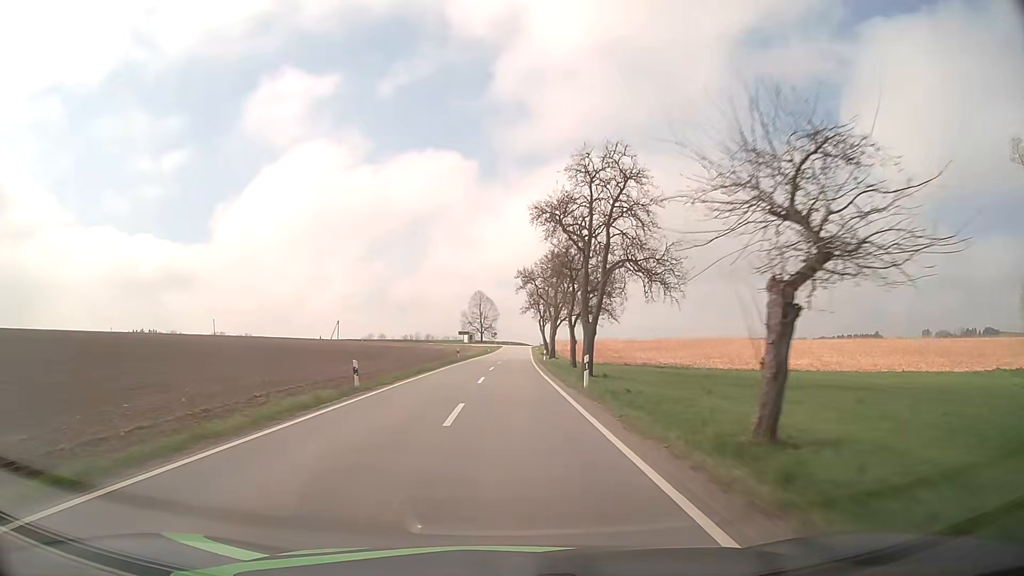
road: tertiary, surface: asphalt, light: Day
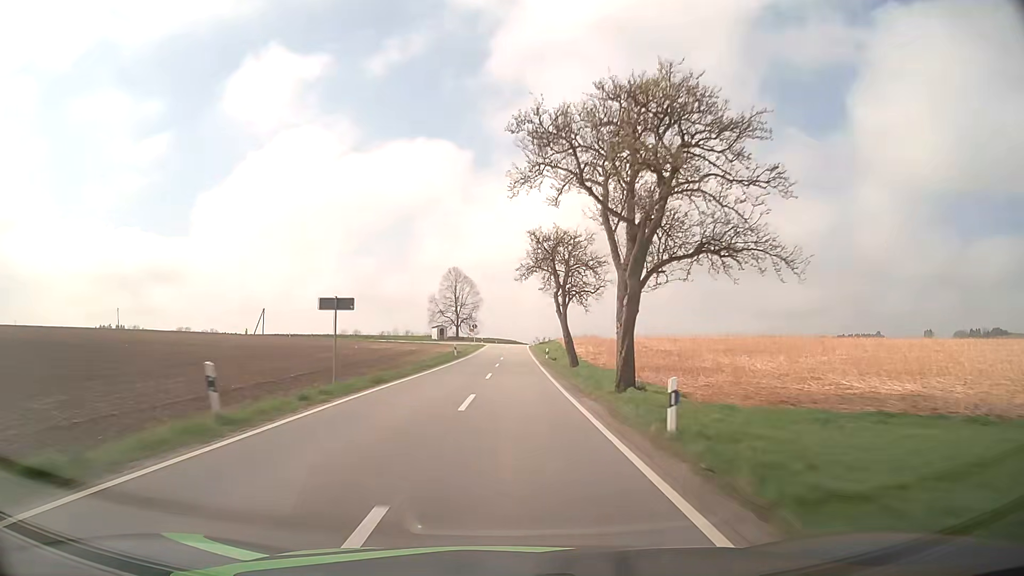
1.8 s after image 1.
(+0.6, +45.7) m; +2°
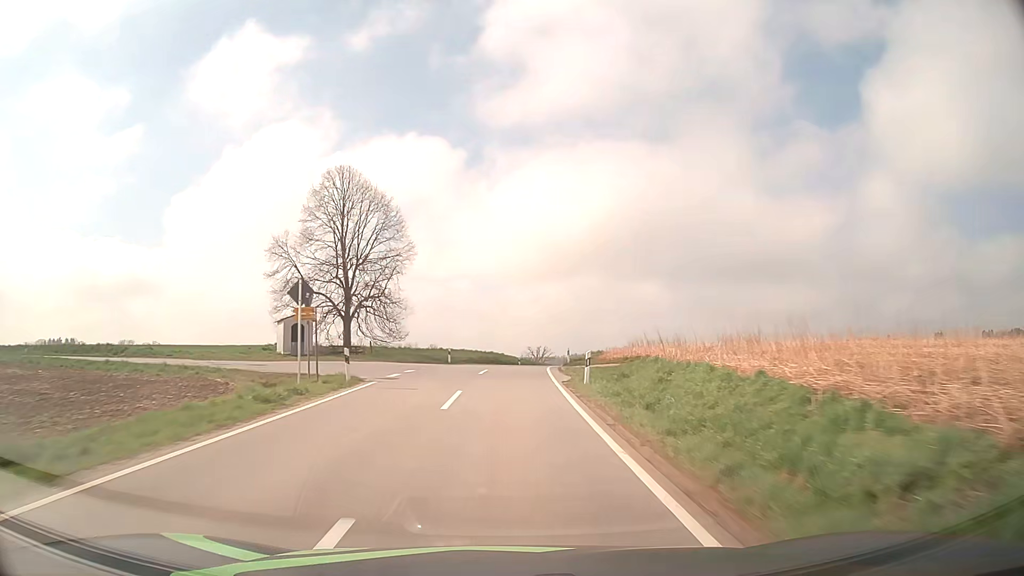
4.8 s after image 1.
(+0.6, +71.7) m; +1°
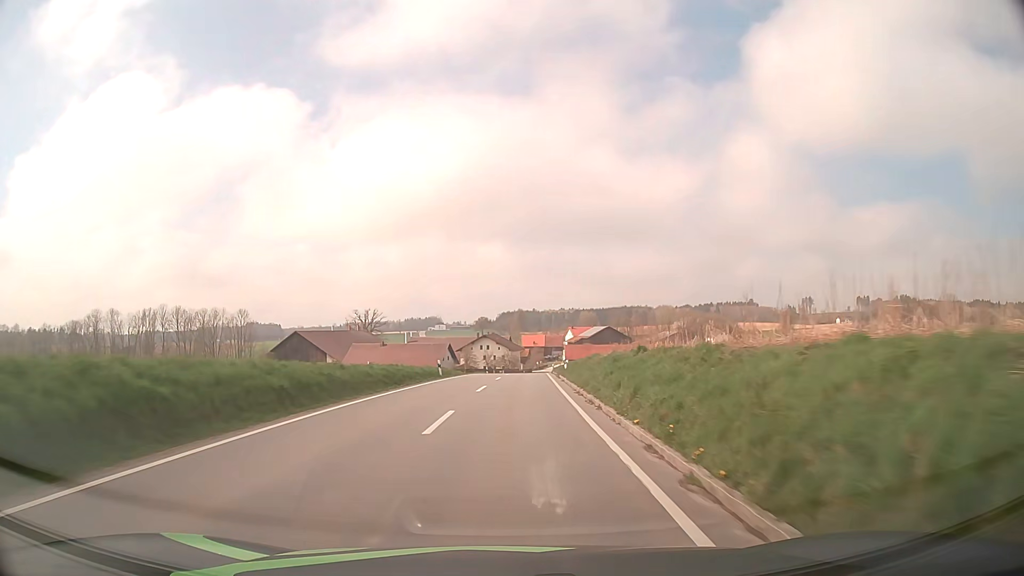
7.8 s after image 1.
(+5.4, +61.2) m; +14°
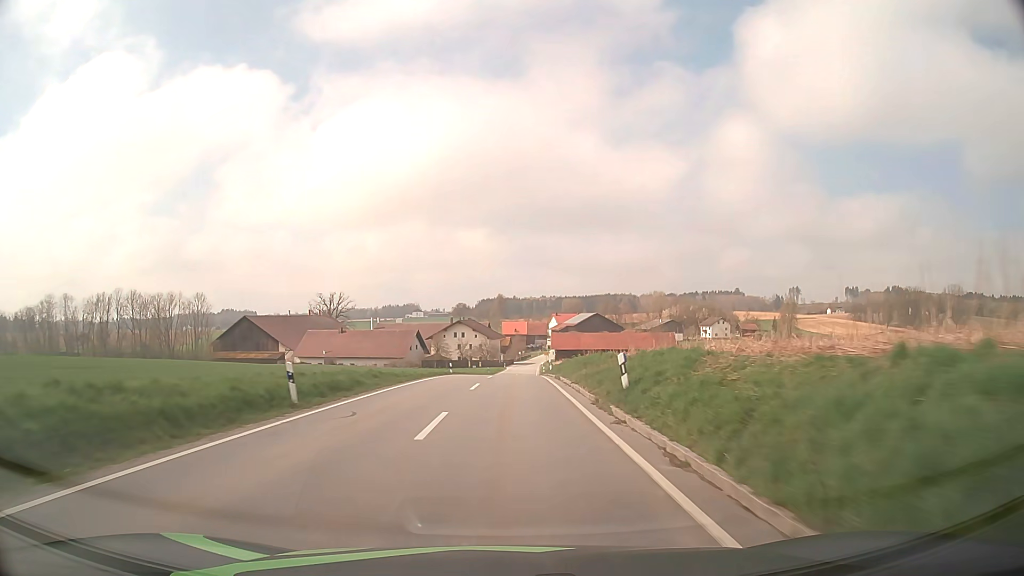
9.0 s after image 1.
(+0.4, +24.7) m; +2°
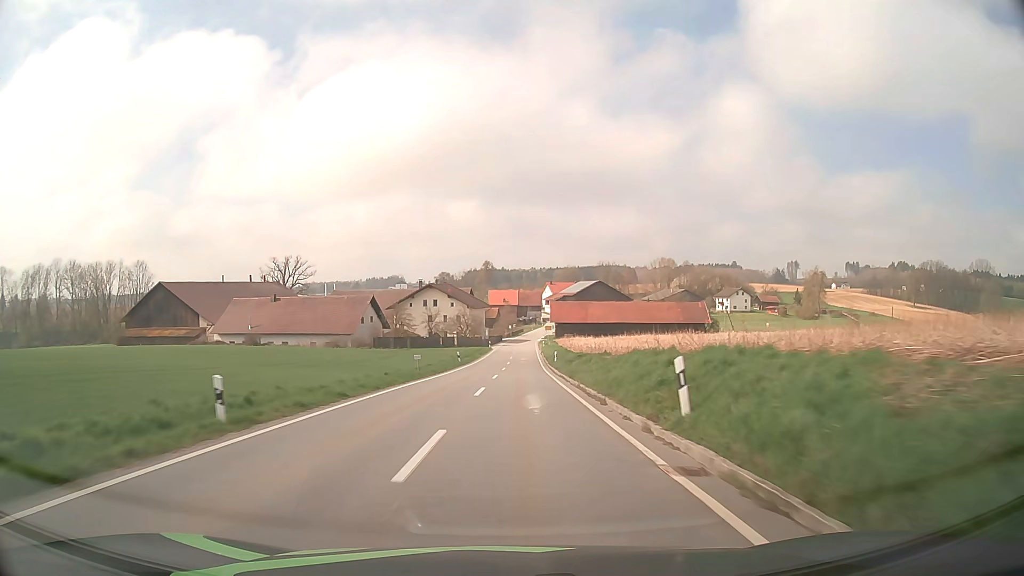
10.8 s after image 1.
(+0.3, +39.2) m; +1°
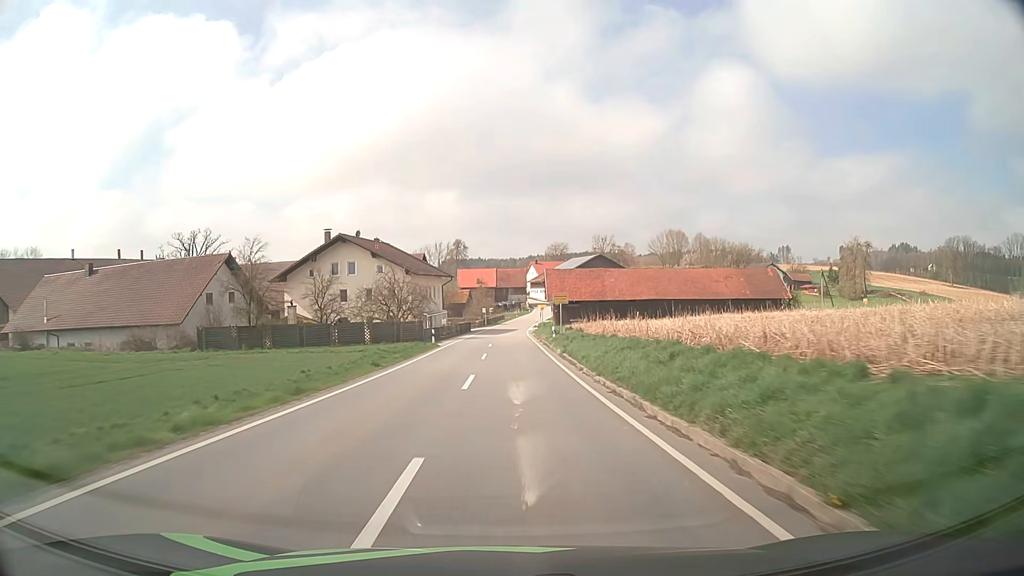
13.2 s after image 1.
(+0.8, +50.9) m; +2°
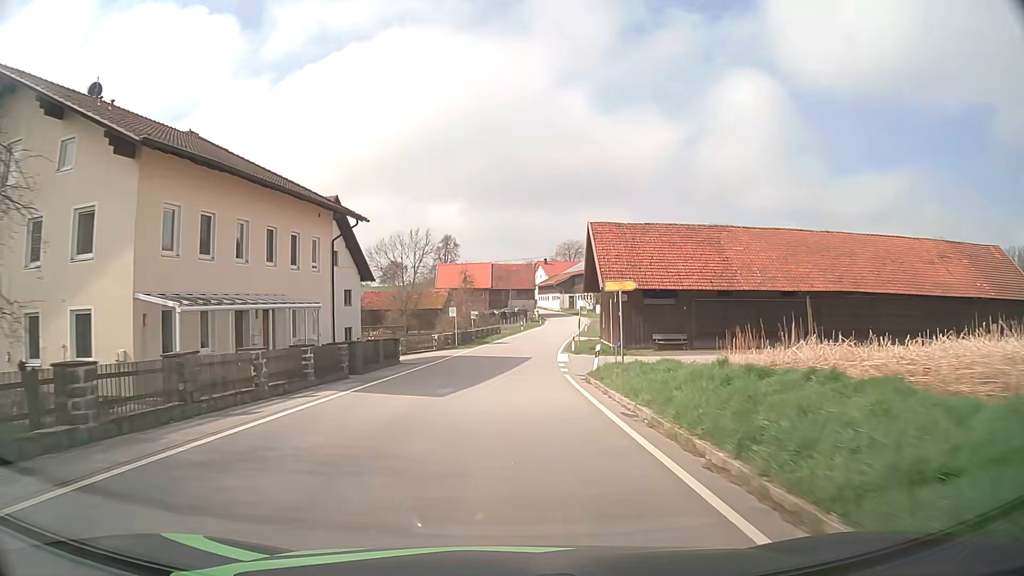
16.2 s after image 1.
(+0.4, +50.5) m; 0°
(0, +10) (0, +20) (0, +30) (+1, +40) (+2, +50) (+4, +60) (+5, +70) (+7, +80) (+8, +89) (+10, +99) m
